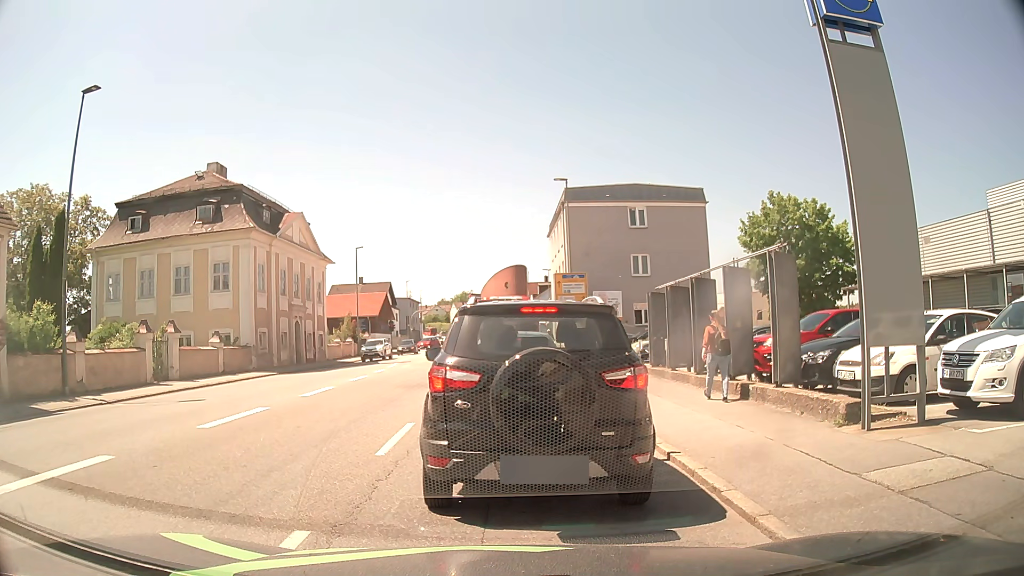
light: Day
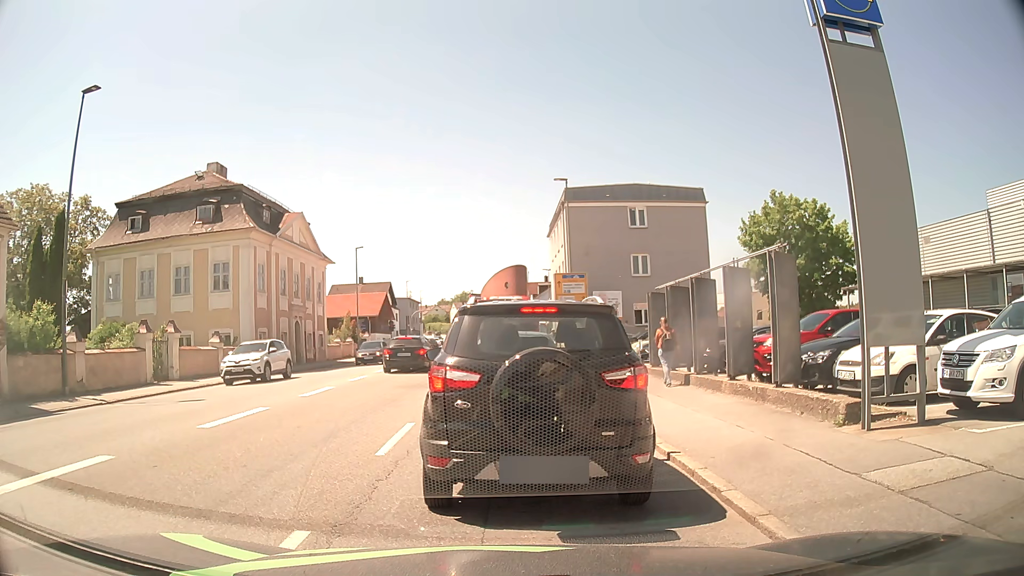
(0.0, 0.0) m; 0°
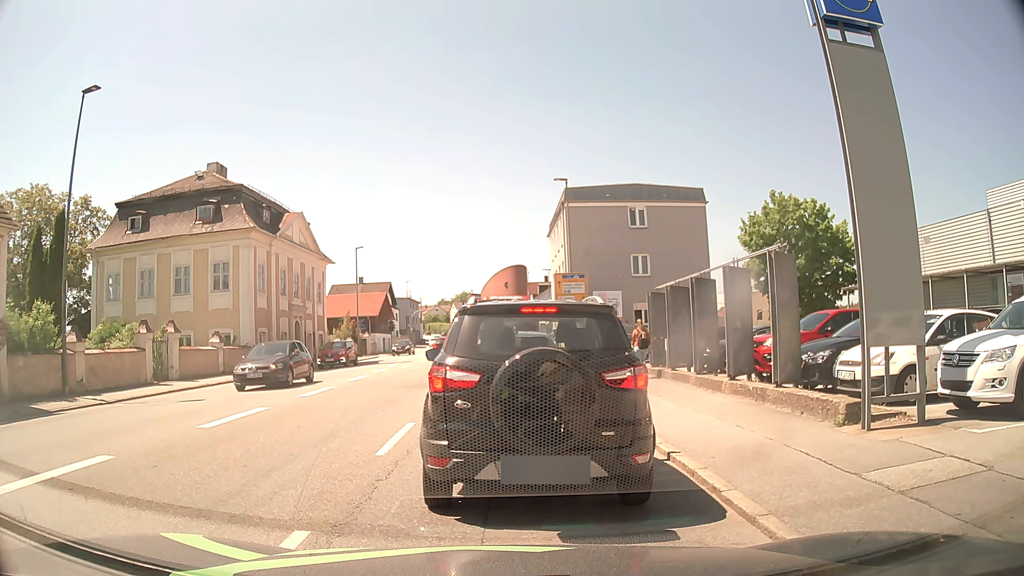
(0.0, 0.0) m; 0°
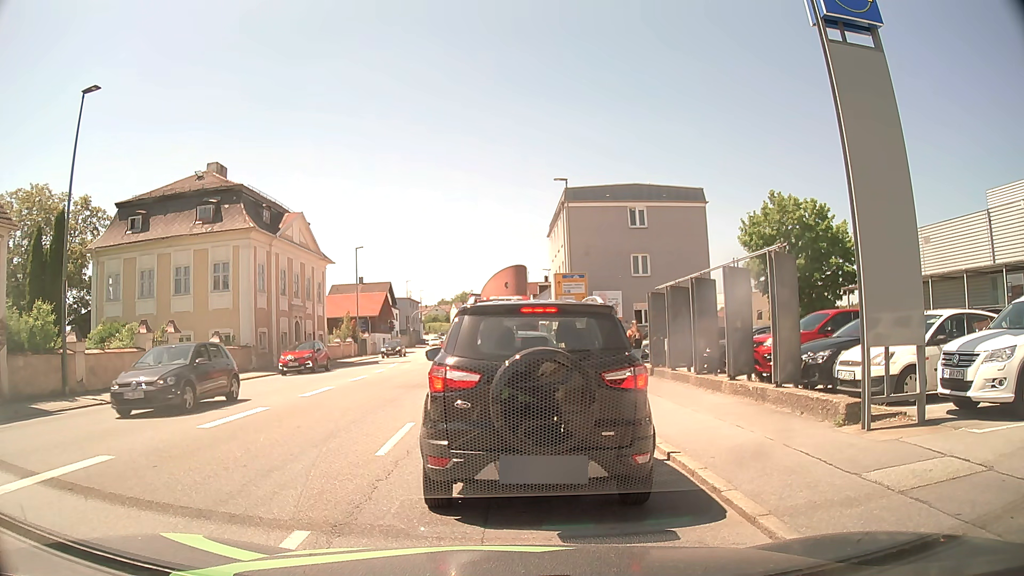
(0.0, 0.0) m; 0°
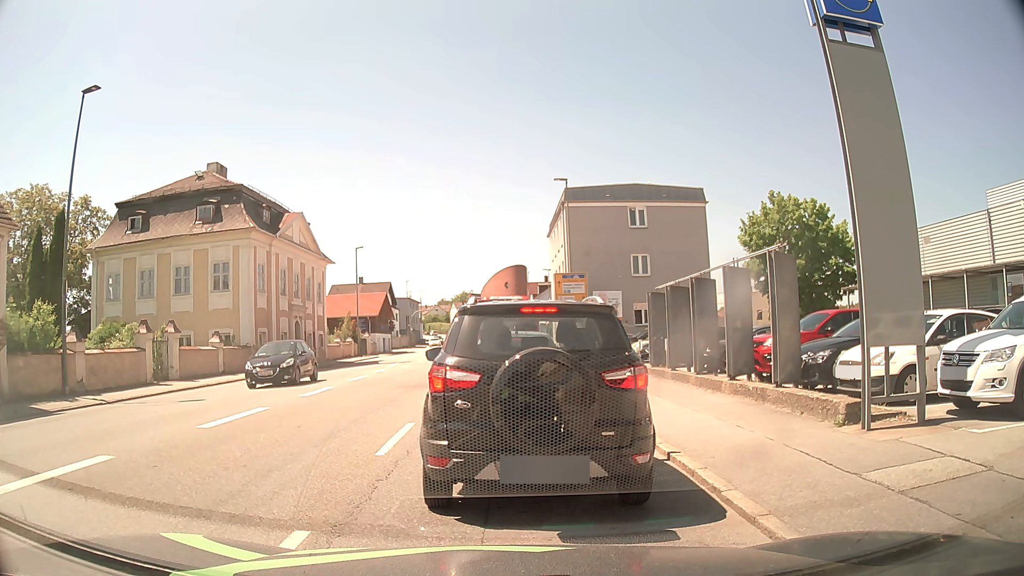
(0.0, 0.0) m; 0°
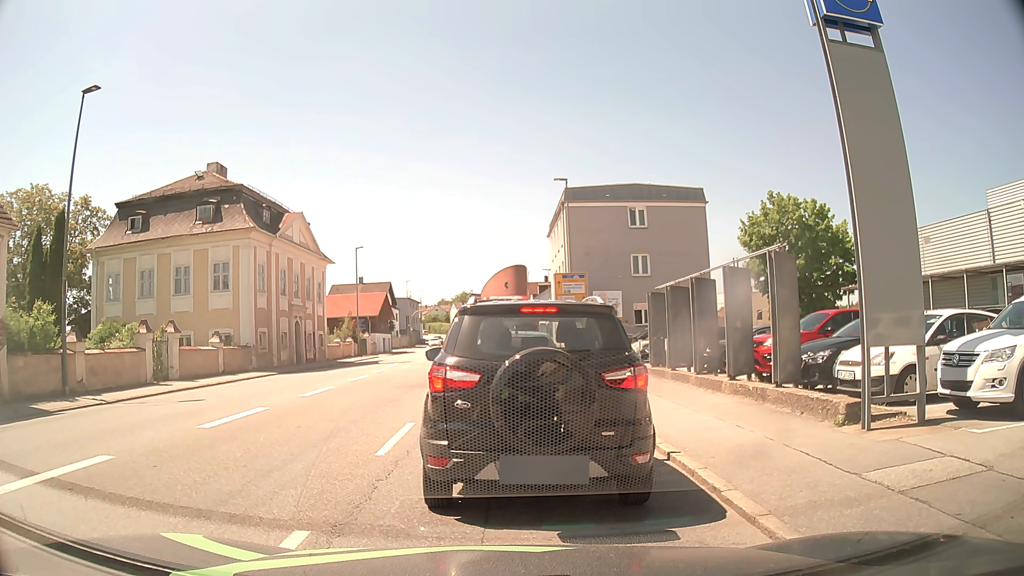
(0.0, 0.0) m; 0°
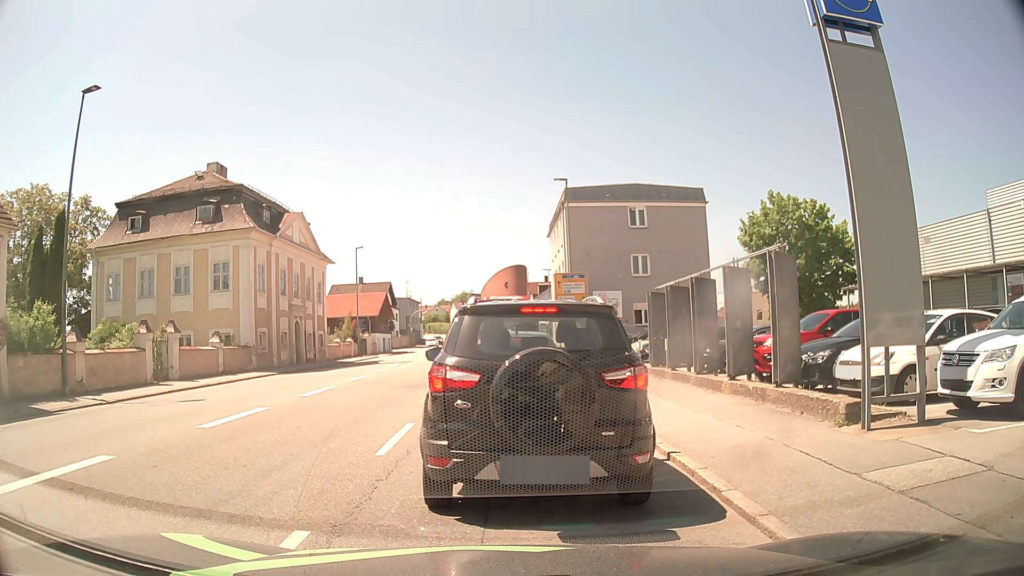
(0.0, 0.0) m; 0°
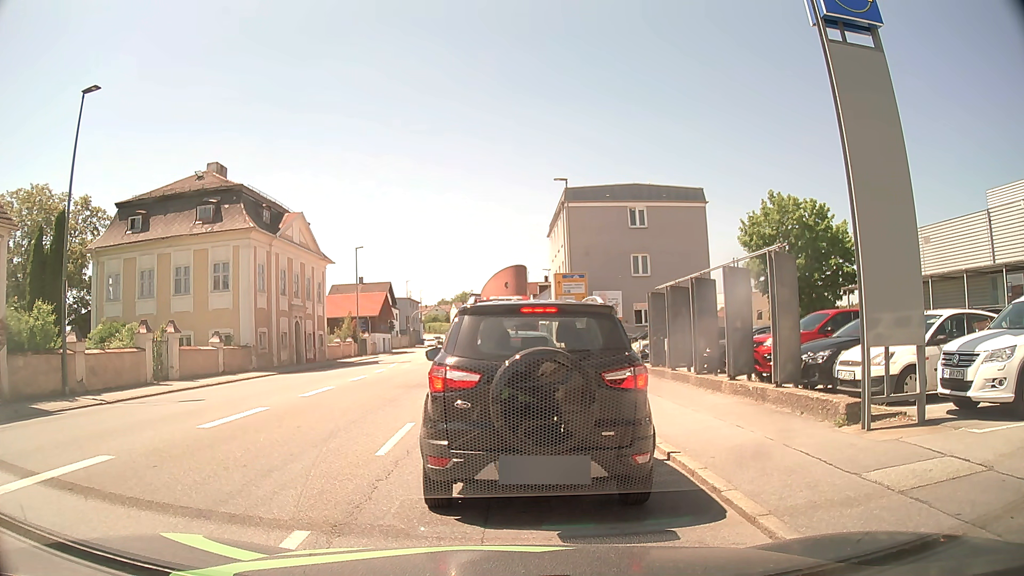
(0.0, 0.0) m; 0°
